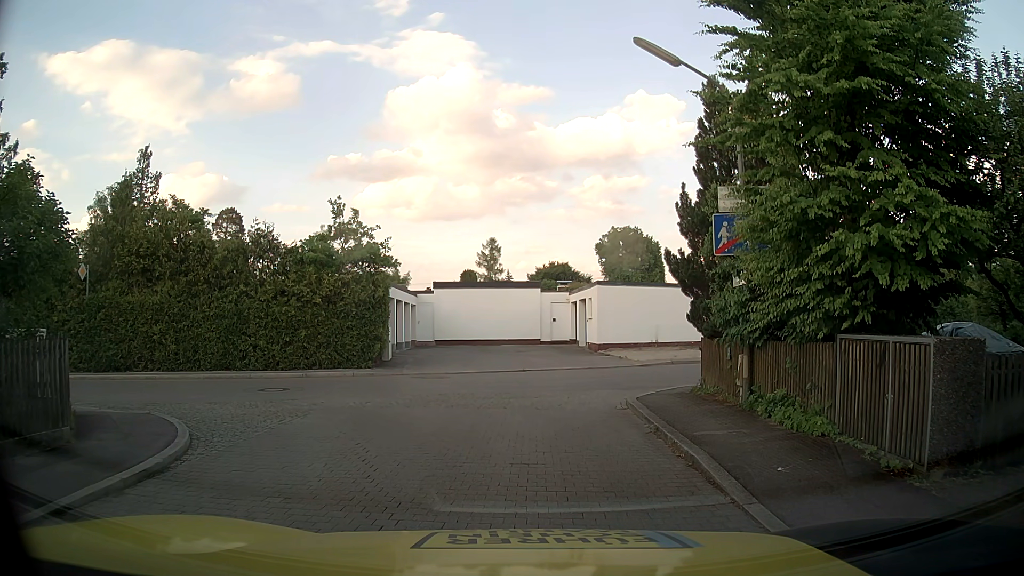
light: Day
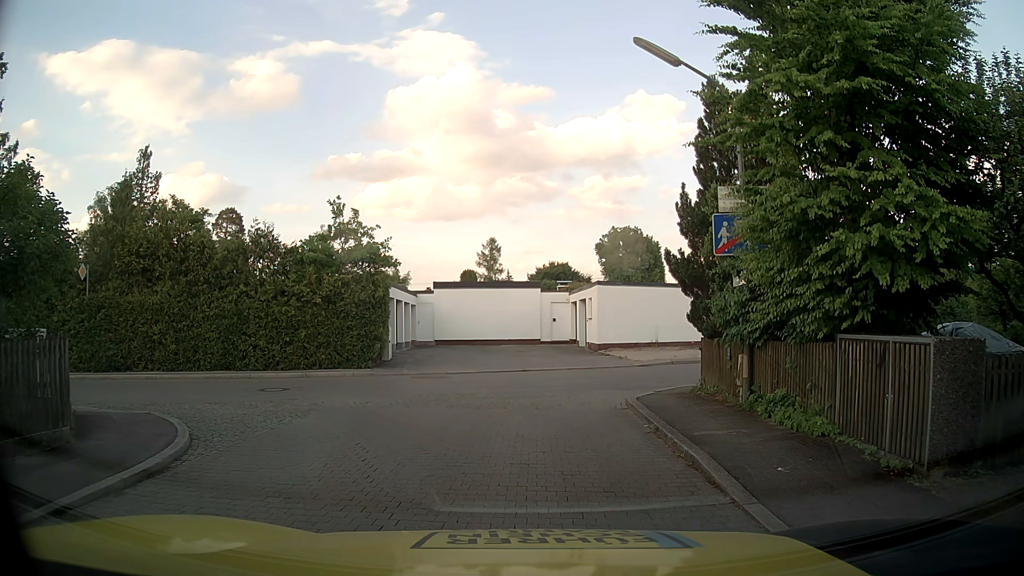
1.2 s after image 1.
(0.0, 0.0) m; 0°
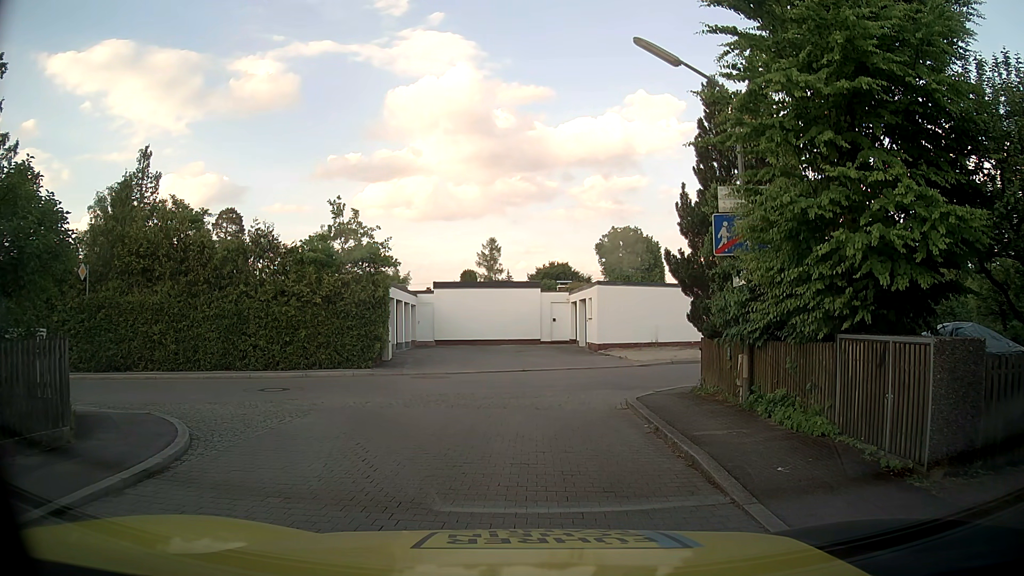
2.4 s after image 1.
(0.0, 0.0) m; 0°
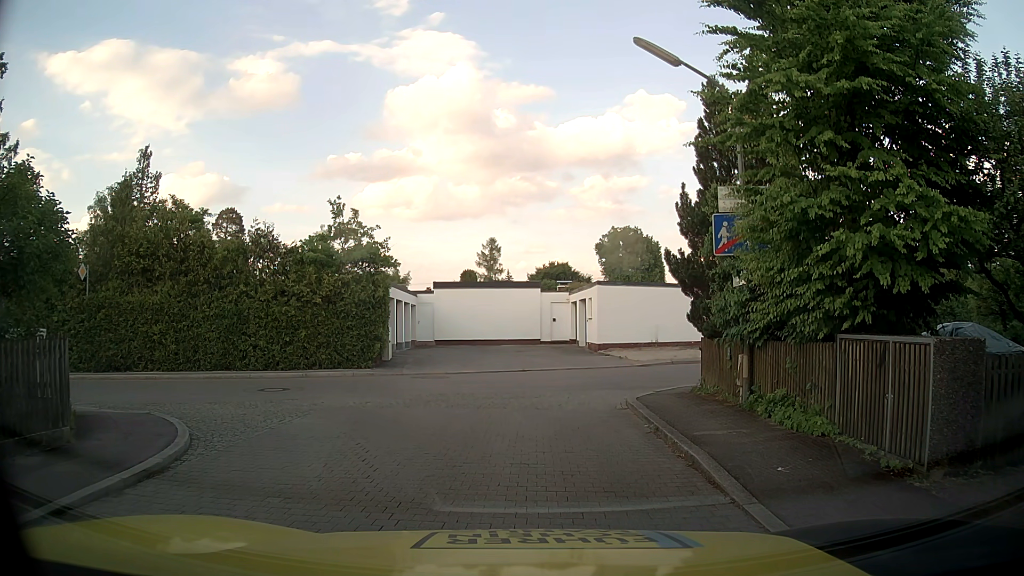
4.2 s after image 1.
(0.0, 0.0) m; 0°
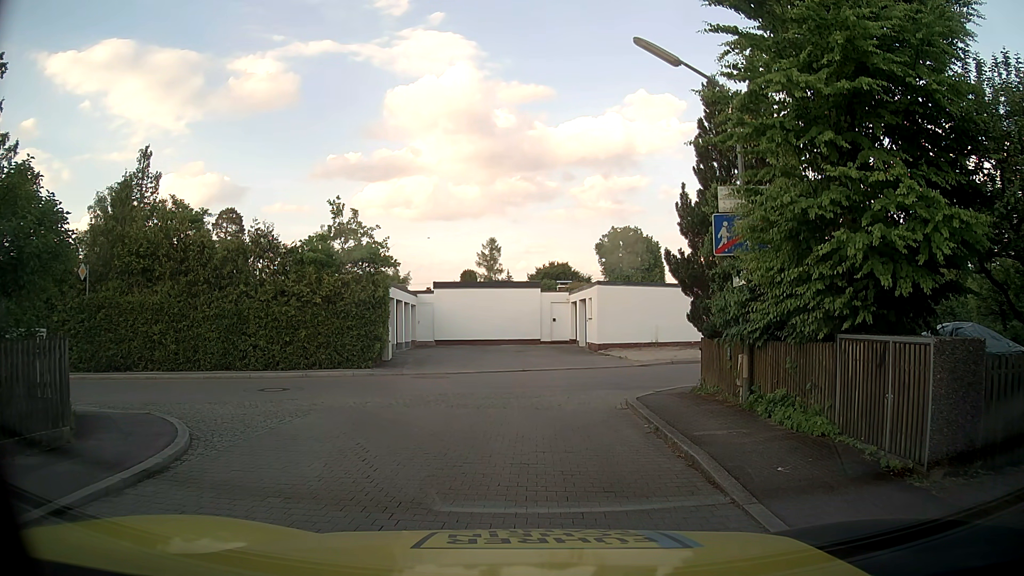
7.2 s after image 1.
(0.0, 0.0) m; 0°
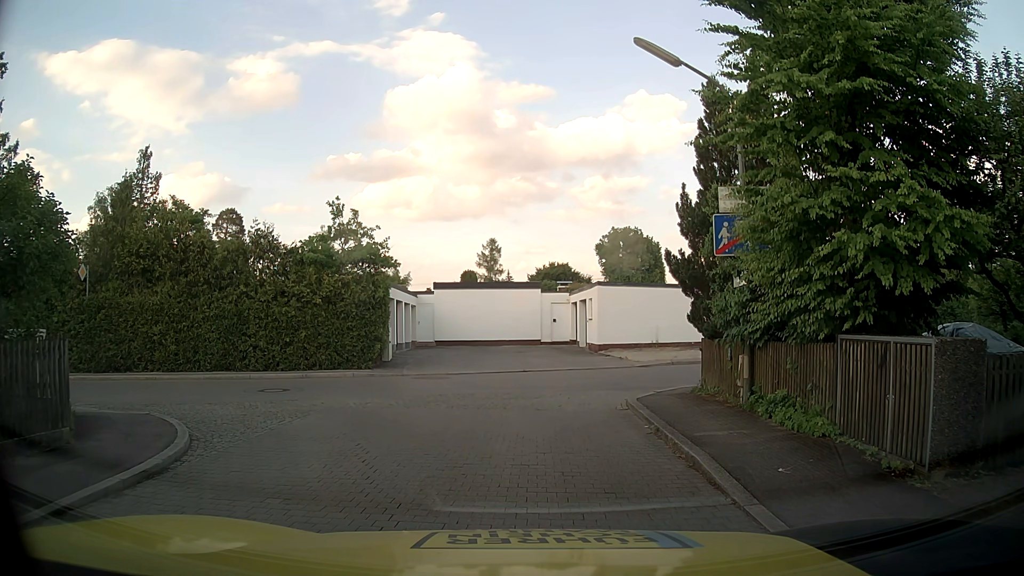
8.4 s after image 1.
(0.0, 0.0) m; 0°
